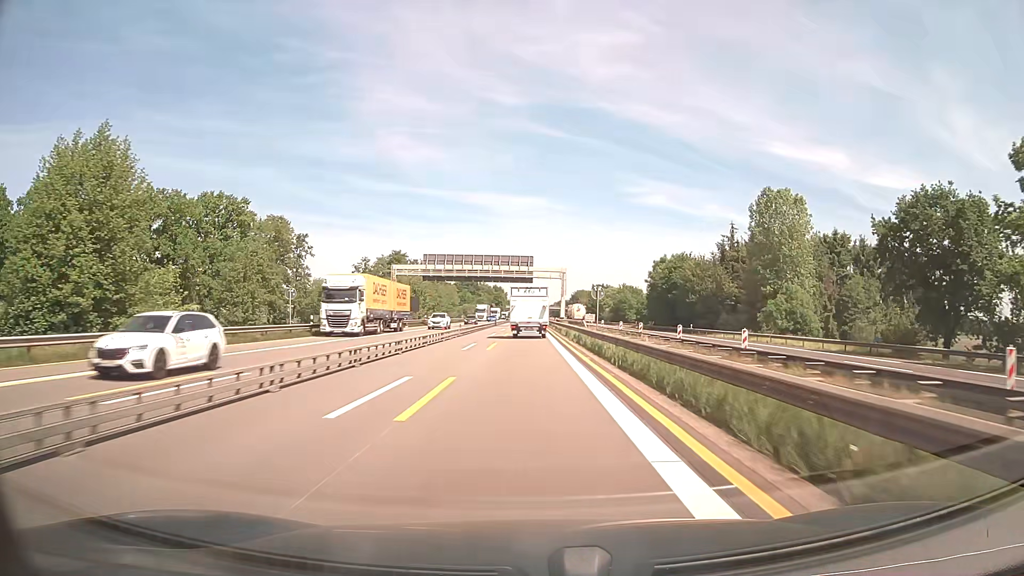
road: motorway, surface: asphalt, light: Day
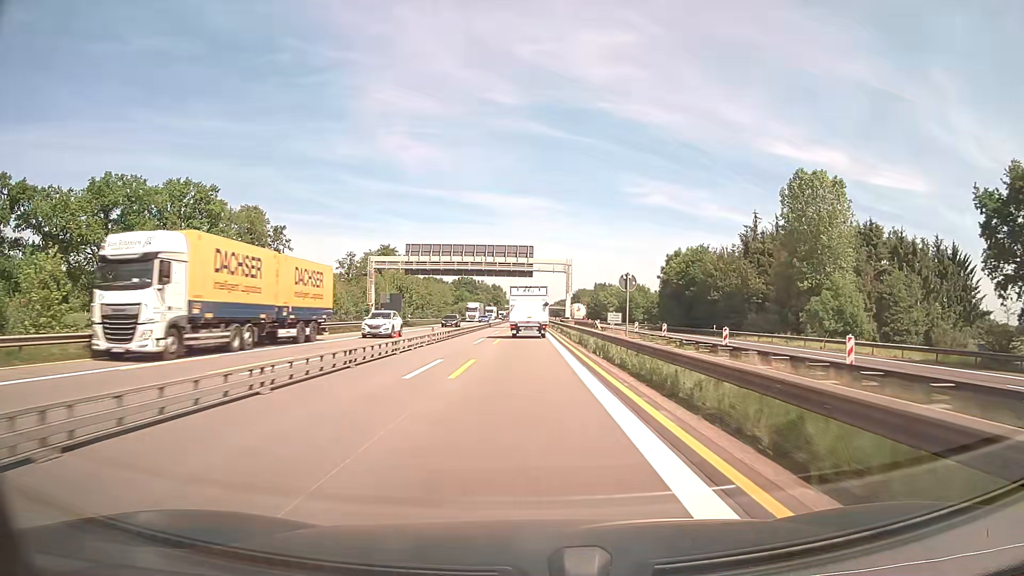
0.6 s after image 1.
(0.0, +12.5) m; 0°
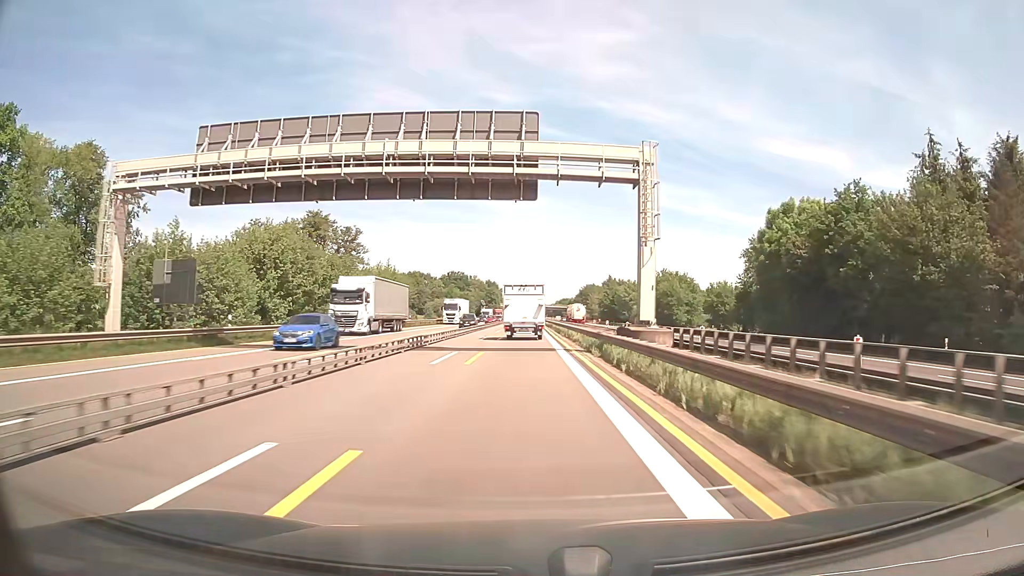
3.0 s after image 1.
(0.0, +49.9) m; 0°
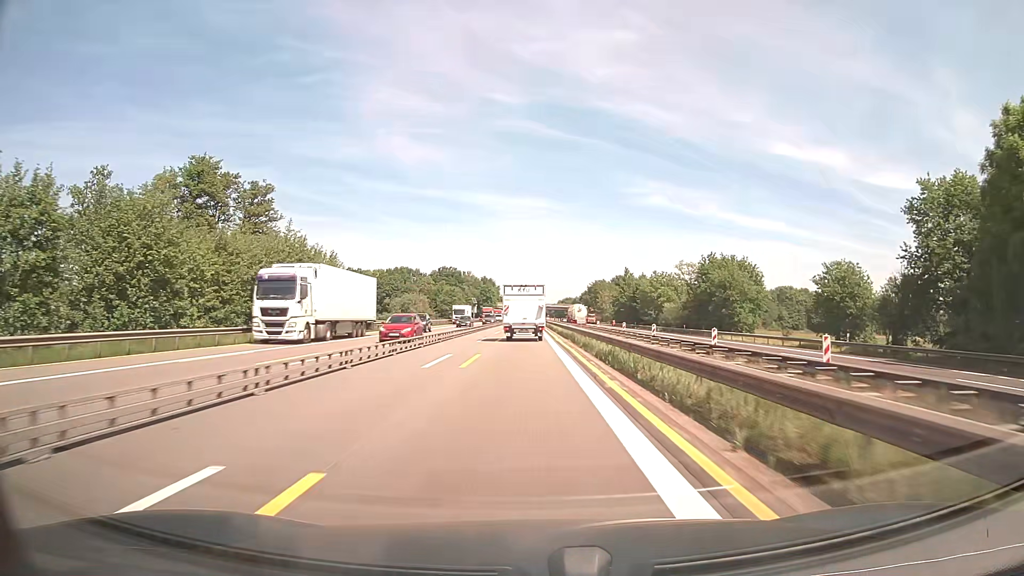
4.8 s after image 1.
(0.0, +37.5) m; 0°
(0, +10) (0, +20) (0, +30) (0, +40) (0, +50) (0, +60) (0, +70) (0, +80) (0, +90) (0, +100) m
